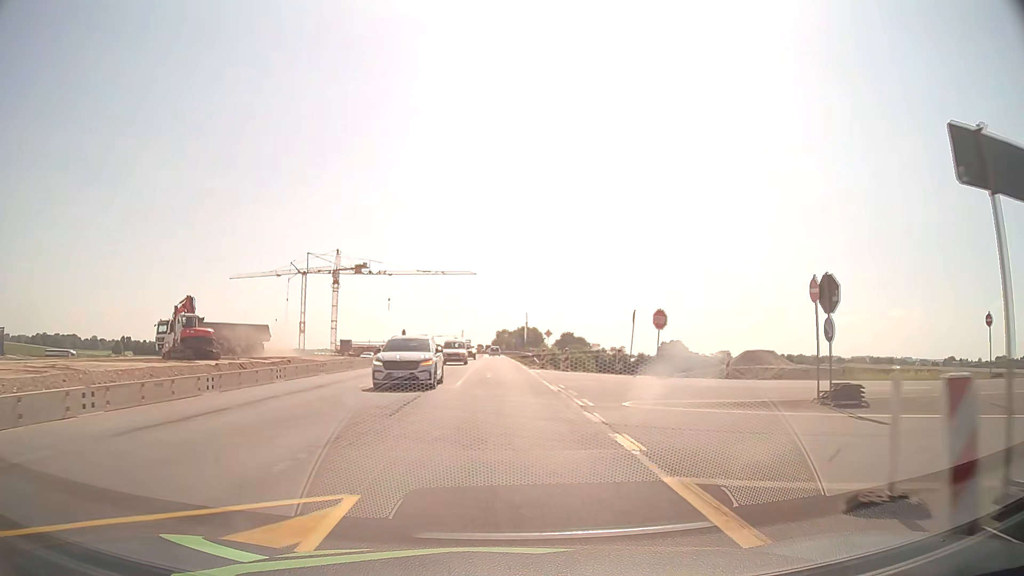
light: Day
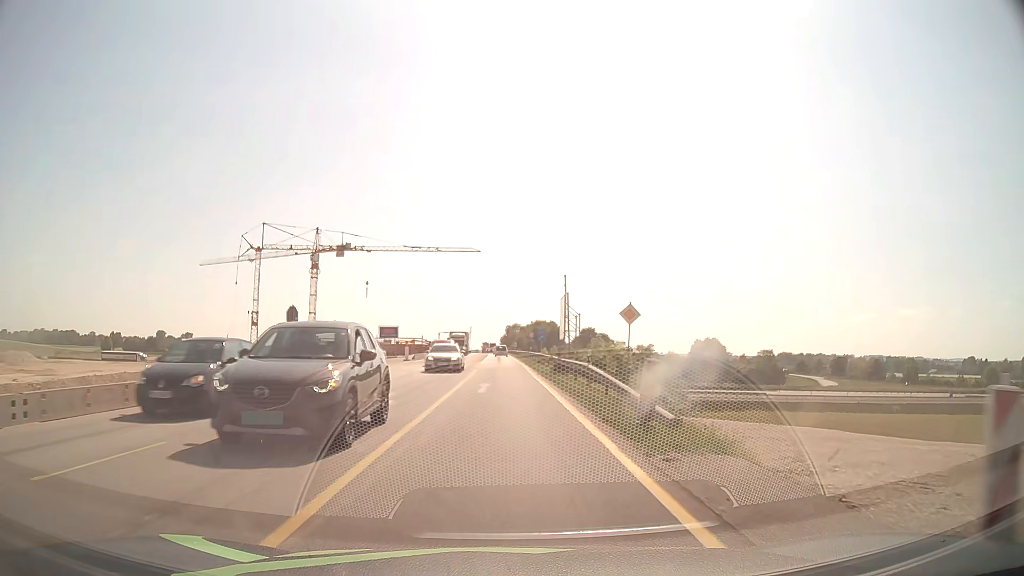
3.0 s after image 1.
(-0.1, +38.3) m; -1°
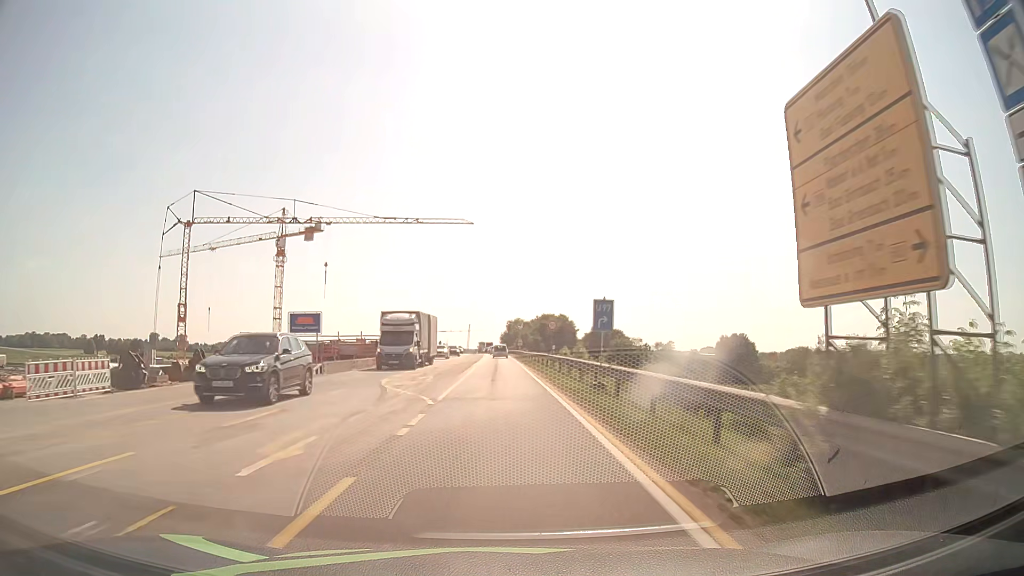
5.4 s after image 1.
(0.0, +30.8) m; 0°
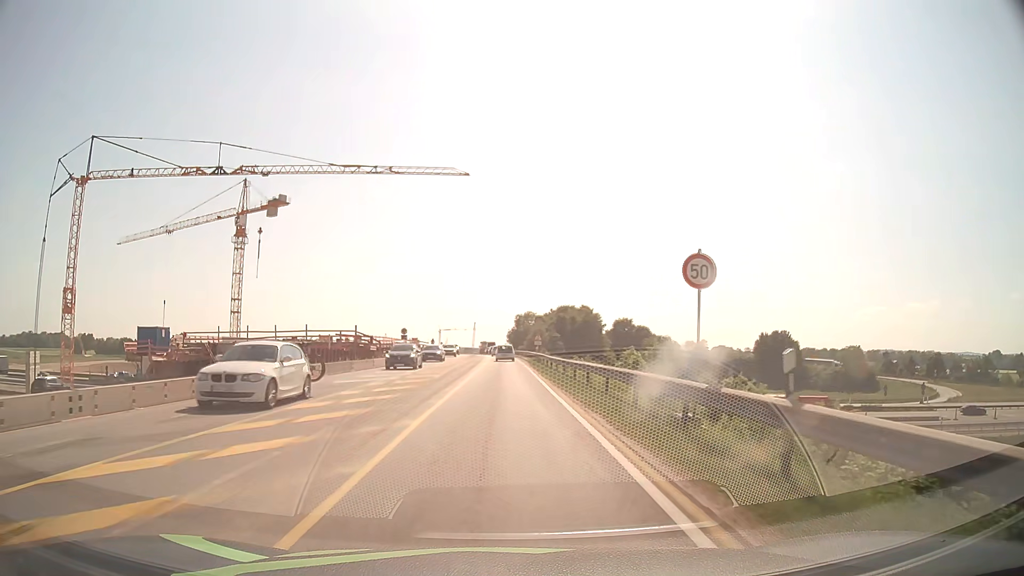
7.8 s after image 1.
(-0.2, +30.6) m; -1°
